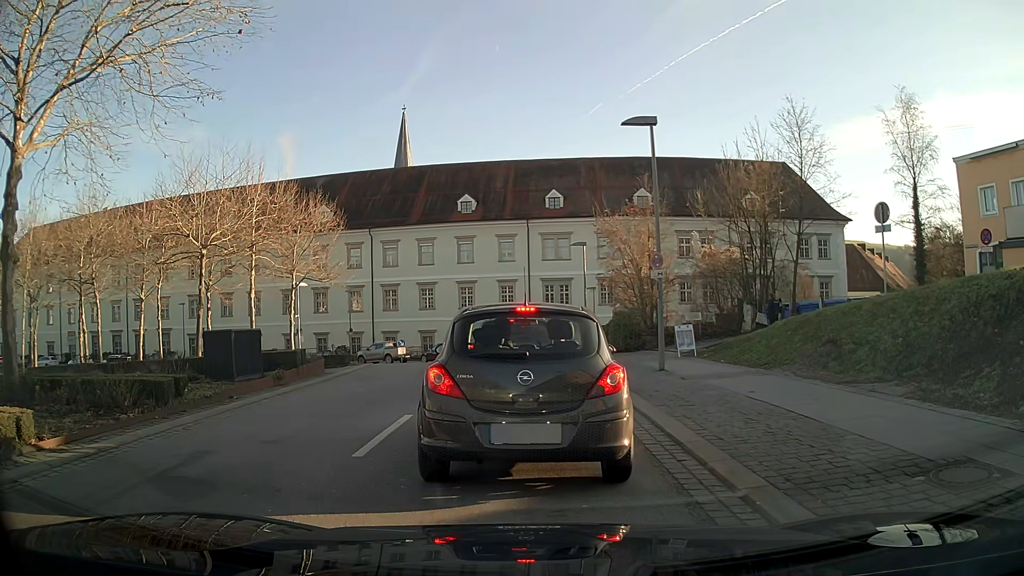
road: tertiary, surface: asphalt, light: Day
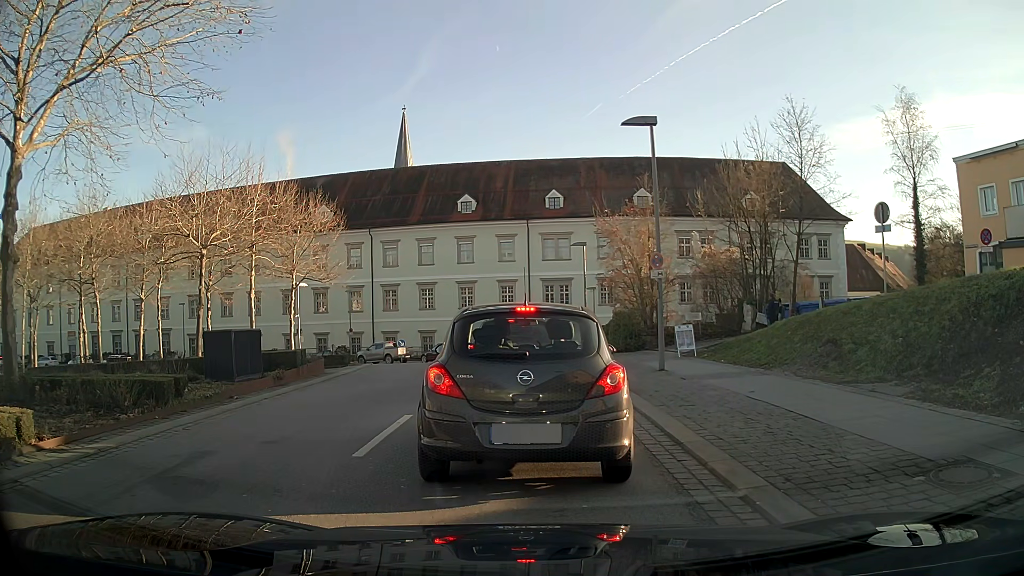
(0.0, 0.0) m; 0°
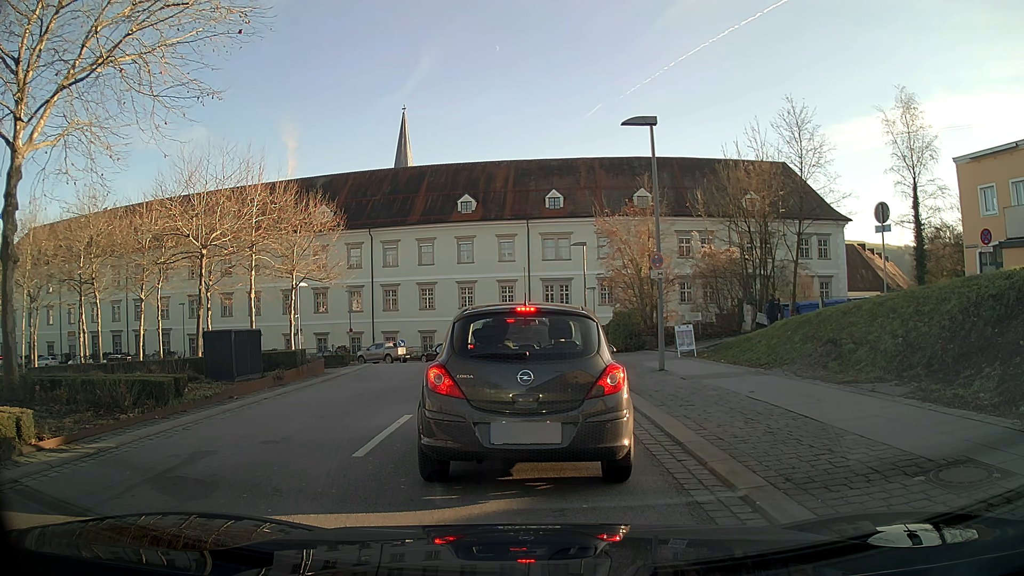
(0.0, 0.0) m; 0°
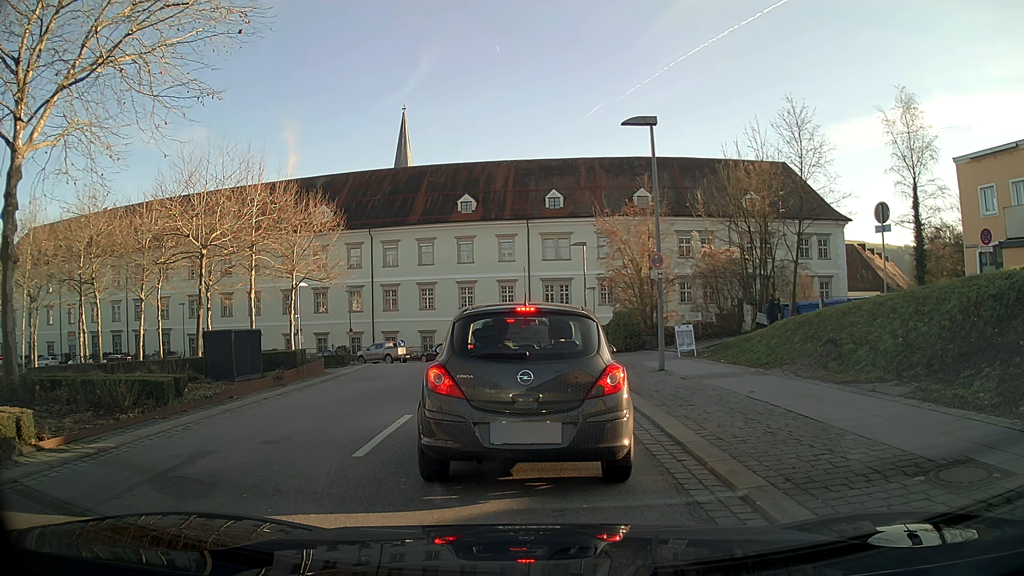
(0.0, 0.0) m; 0°
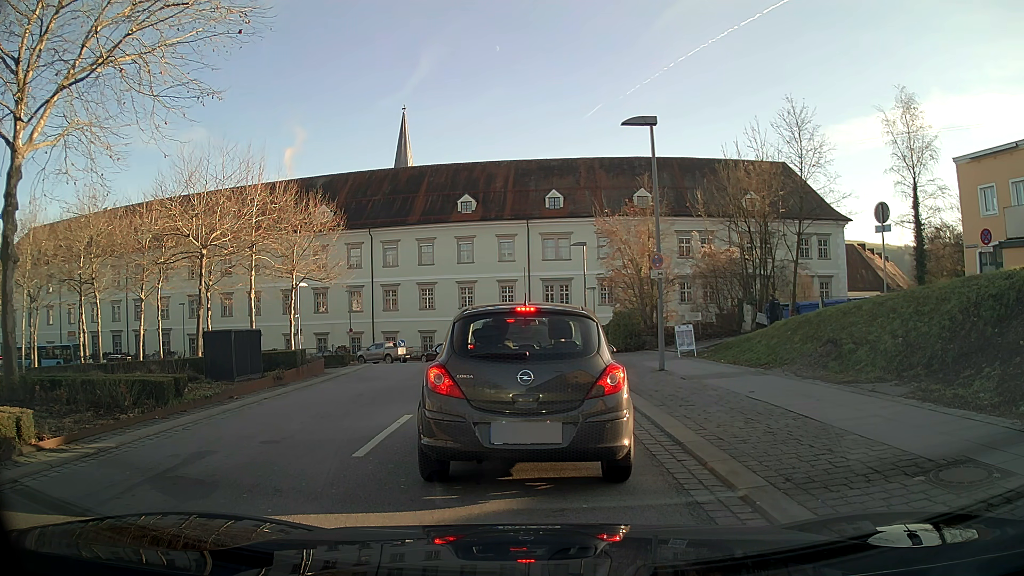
(0.0, 0.0) m; 0°
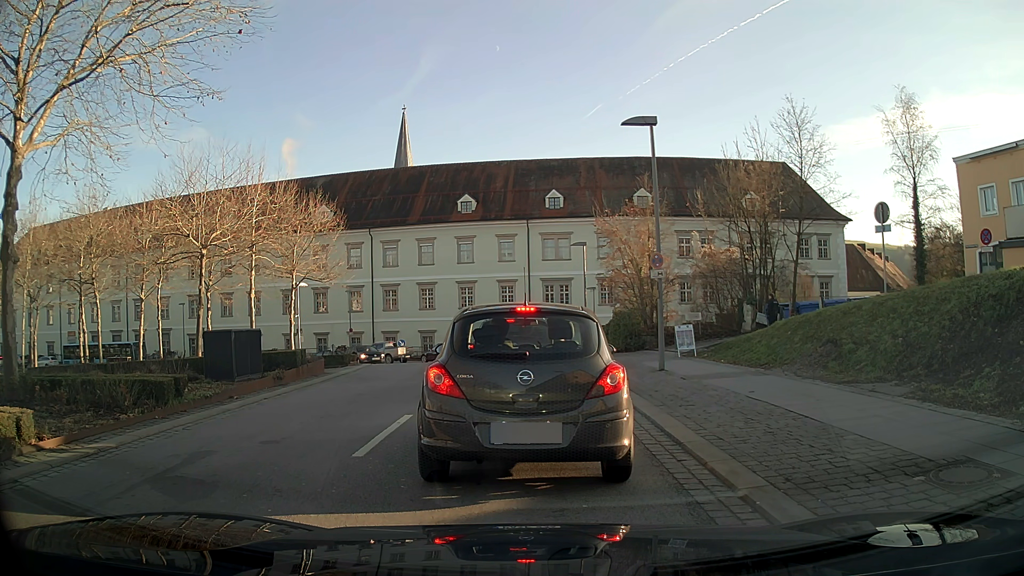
(0.0, 0.0) m; 0°
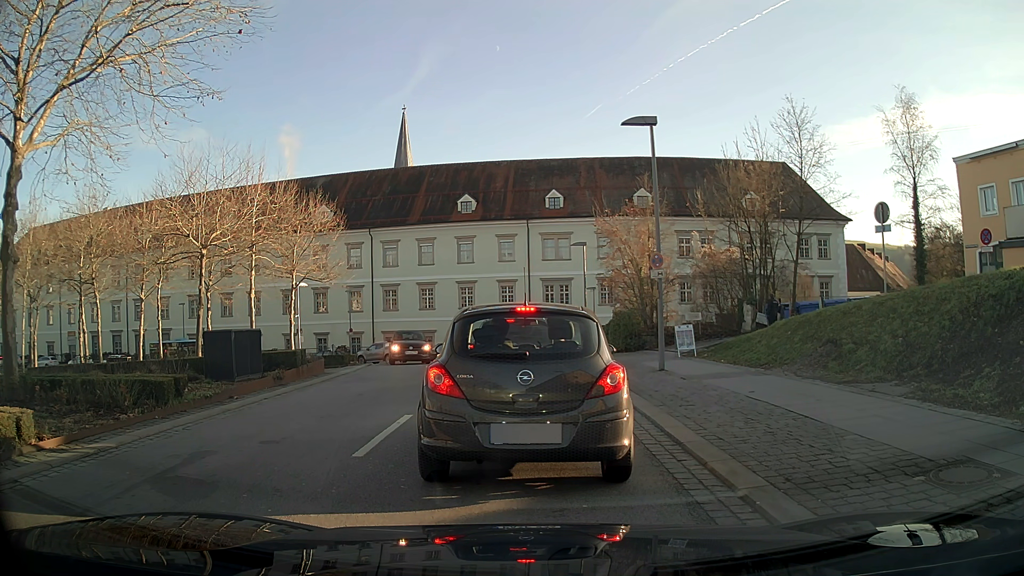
(0.0, 0.0) m; 0°
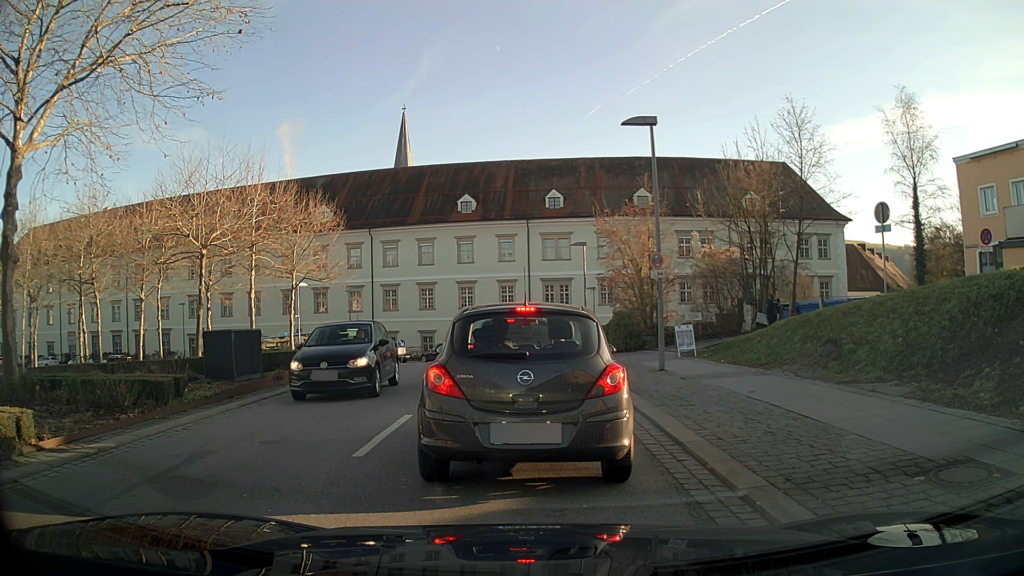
(0.0, 0.0) m; 0°
